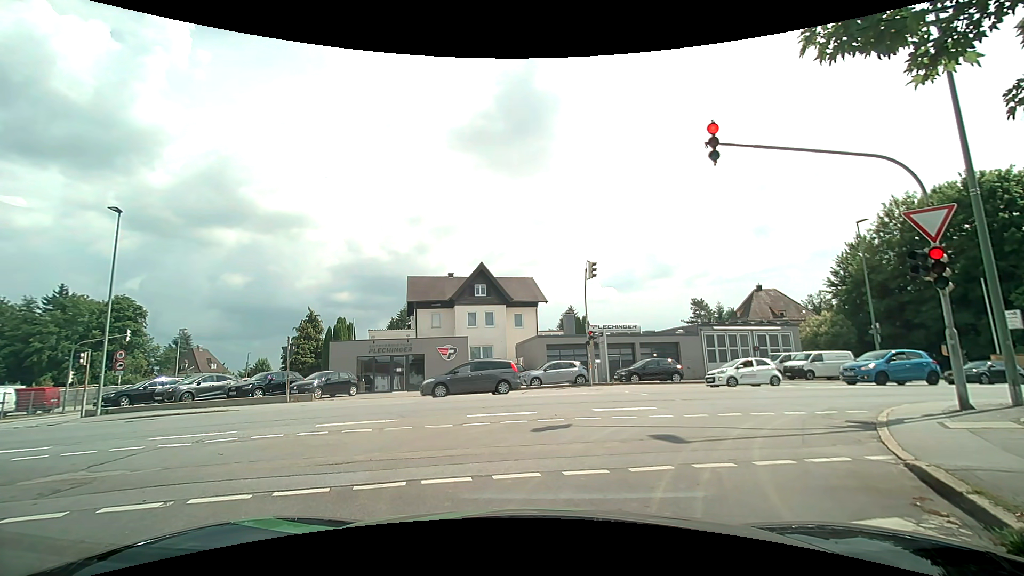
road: residential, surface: asphalt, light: Day
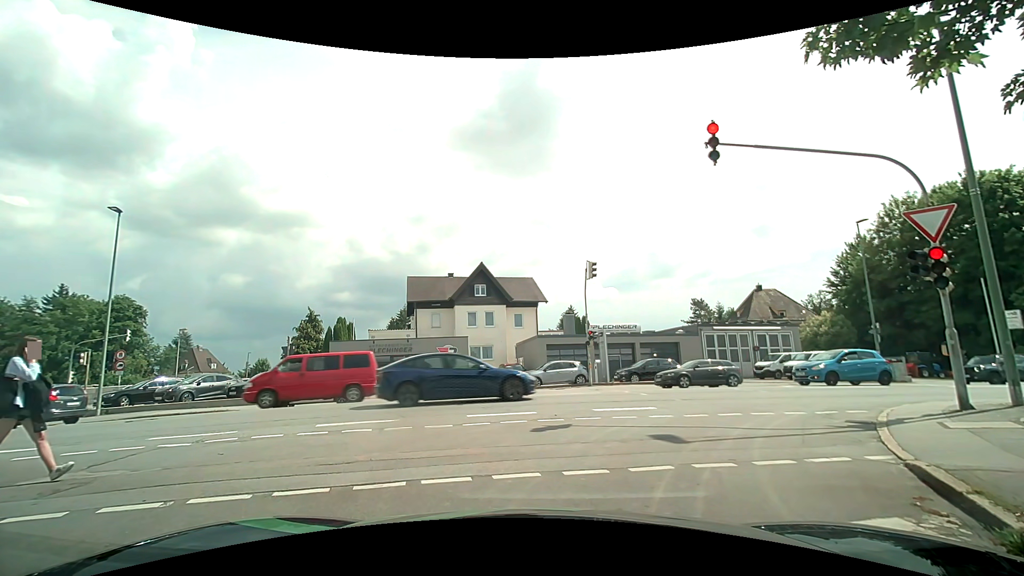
(0.0, 0.0) m; 0°
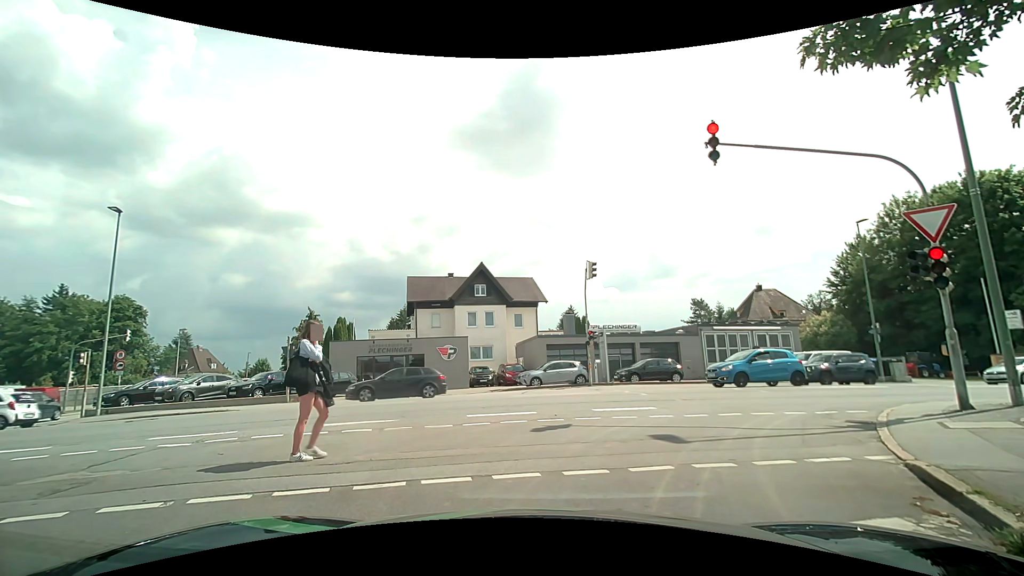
(0.0, 0.0) m; 0°
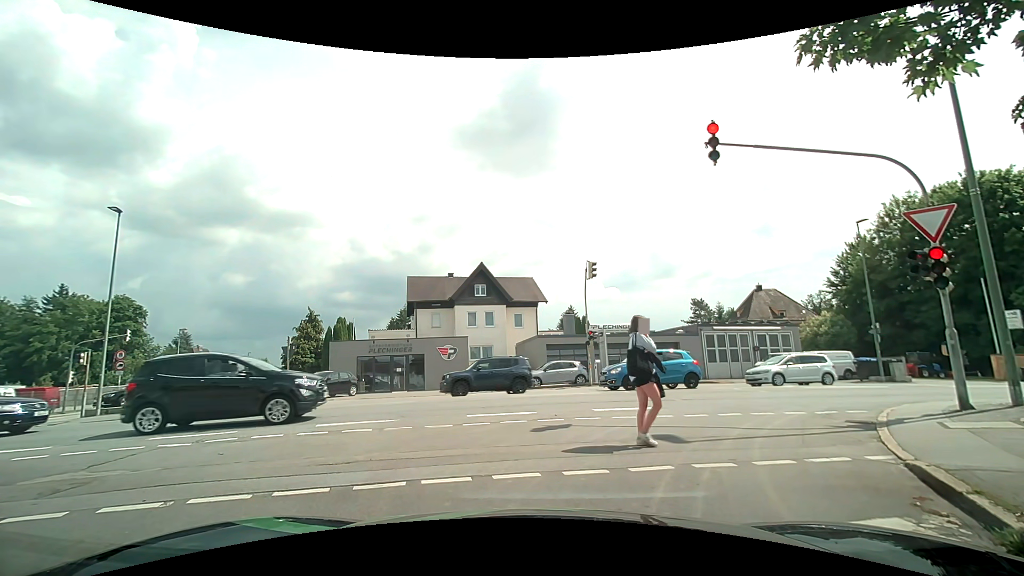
(0.0, 0.0) m; 0°
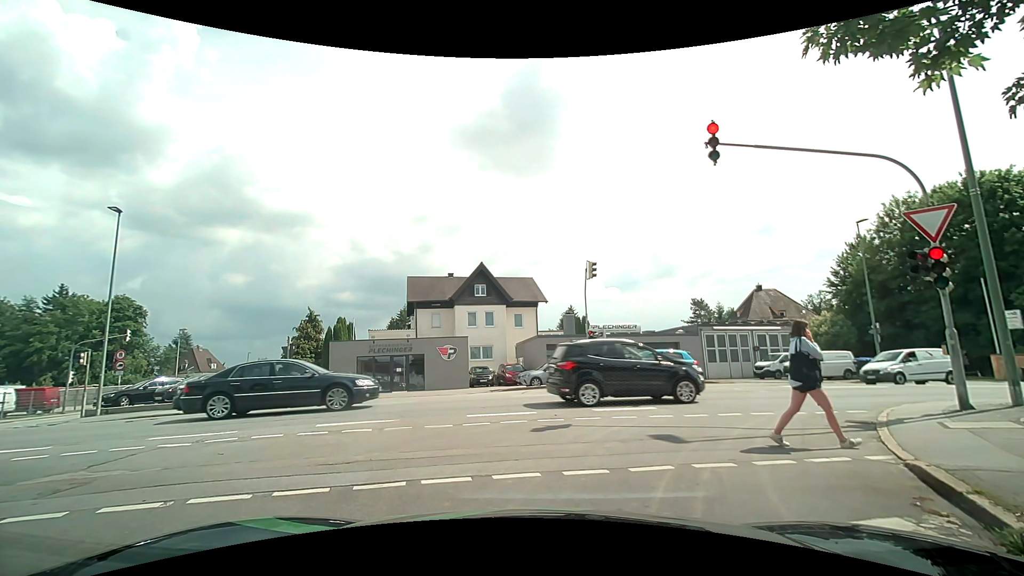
(0.0, 0.0) m; 0°
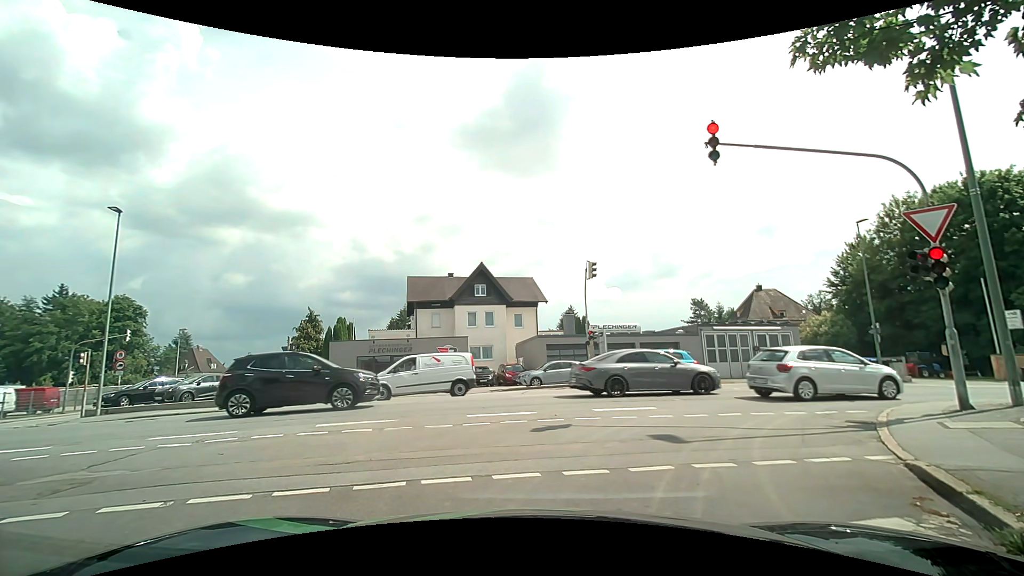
(0.0, 0.0) m; 0°
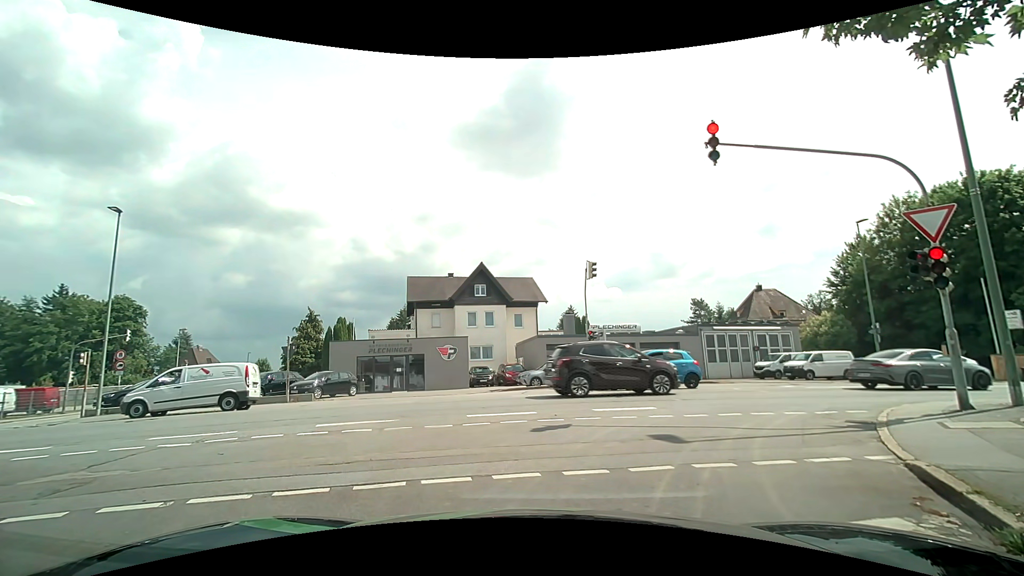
(0.0, 0.0) m; 0°
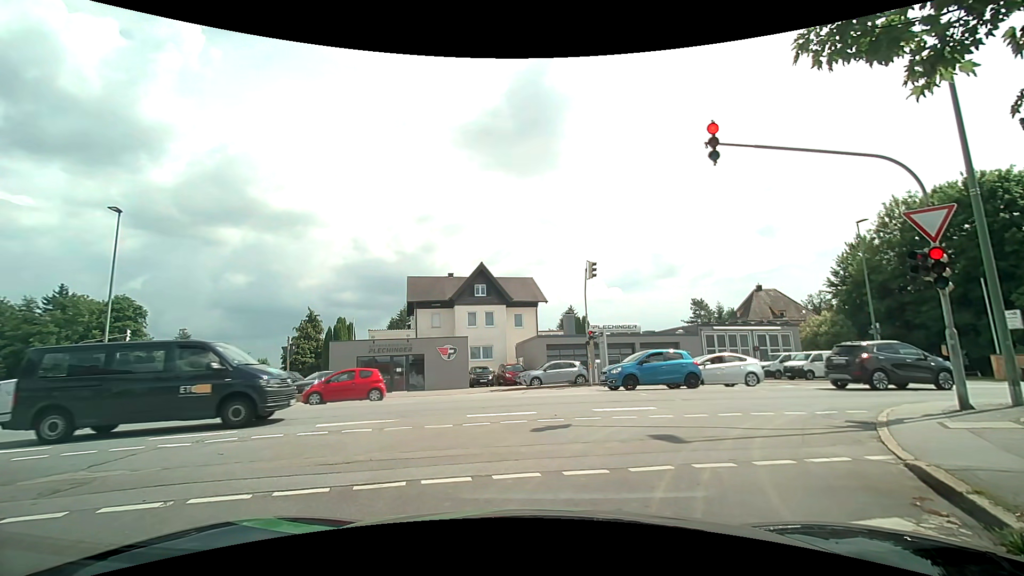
(0.0, 0.0) m; 0°
(+2, +10) (+9, +17) (+19, +19) (+29, +21) (+38, +23) (+48, +25) (+58, +27) (+68, +29) (+78, +31) (+87, +33) m
